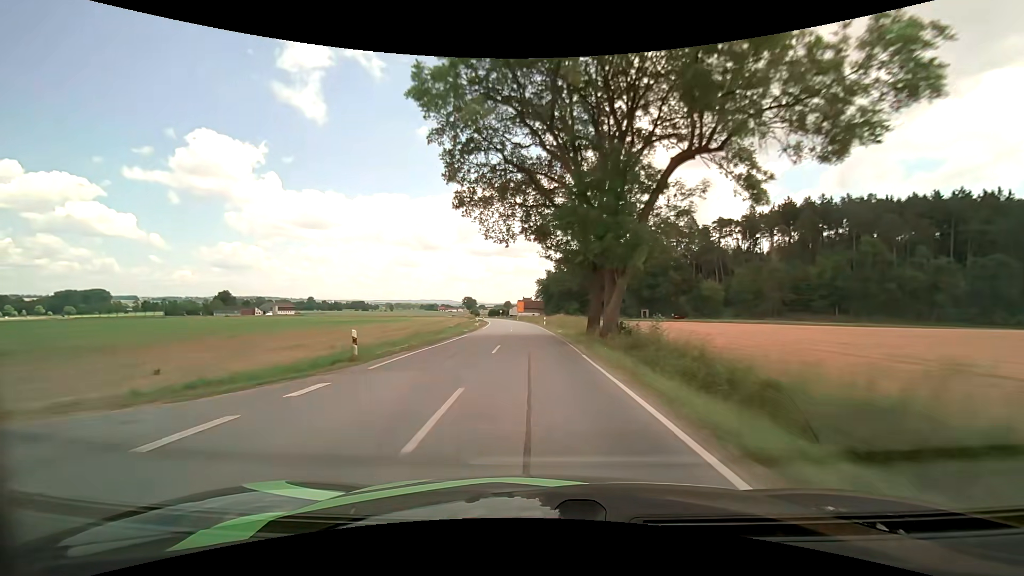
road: secondary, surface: asphalt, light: Day
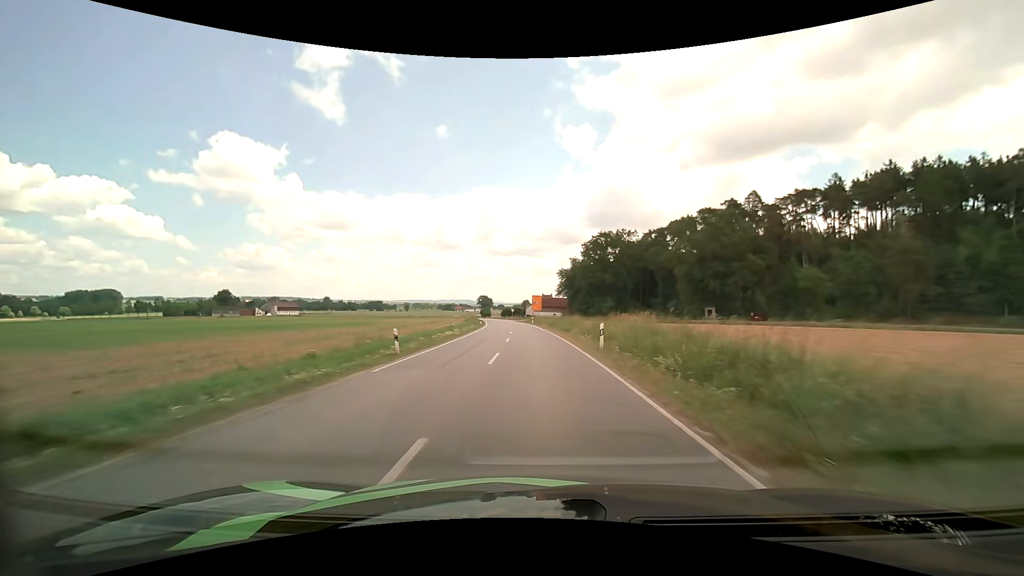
(-0.9, +37.8) m; -2°
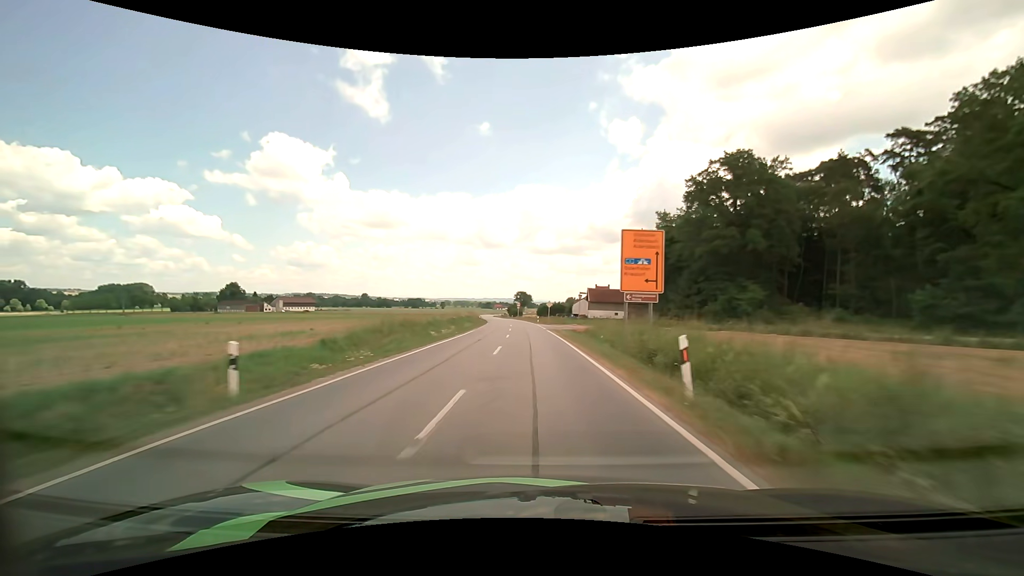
(-2.5, +64.5) m; -5°
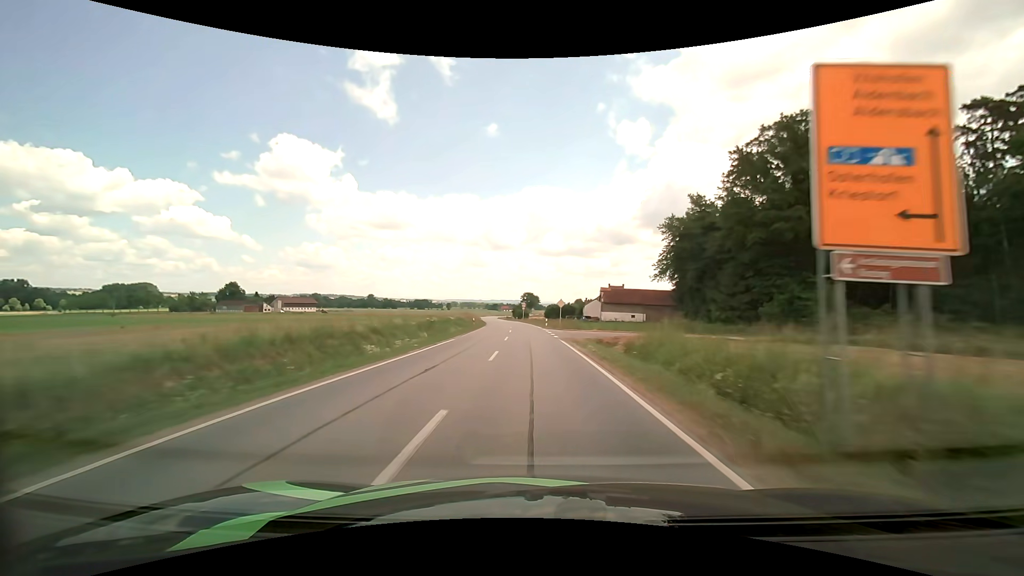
(-0.1, +13.1) m; -1°
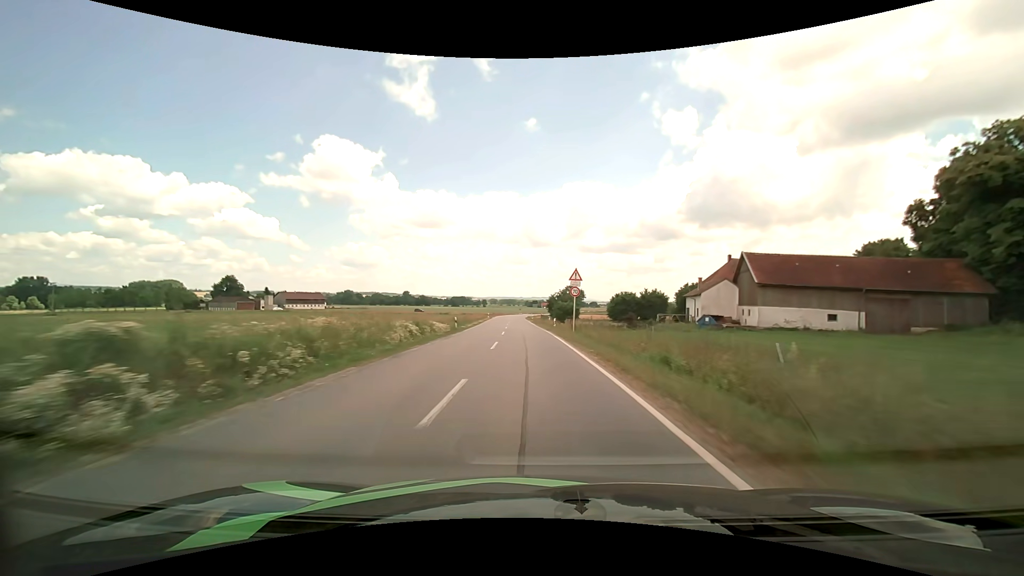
(-2.4, +65.6) m; -5°
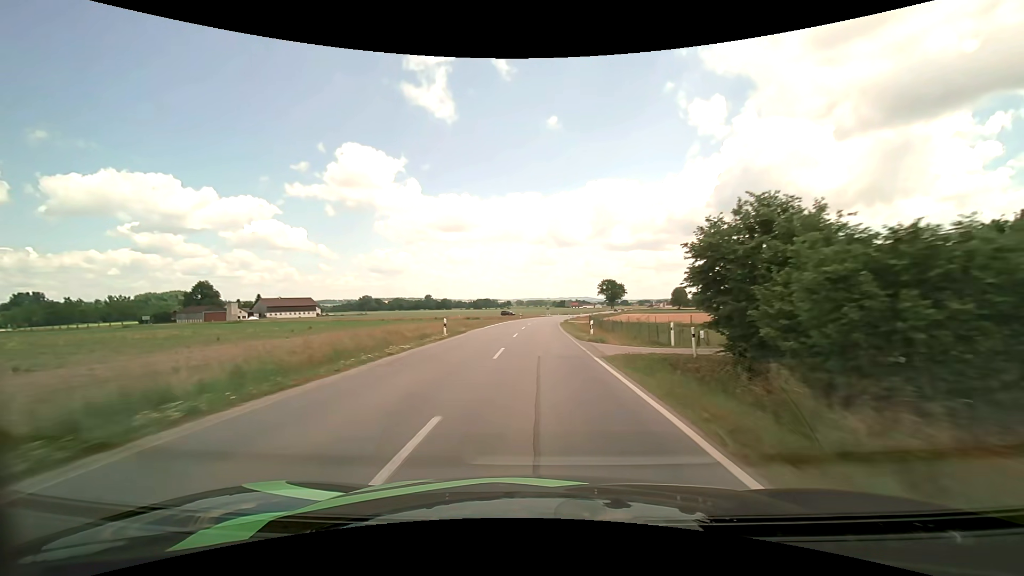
(-2.1, +60.3) m; -3°
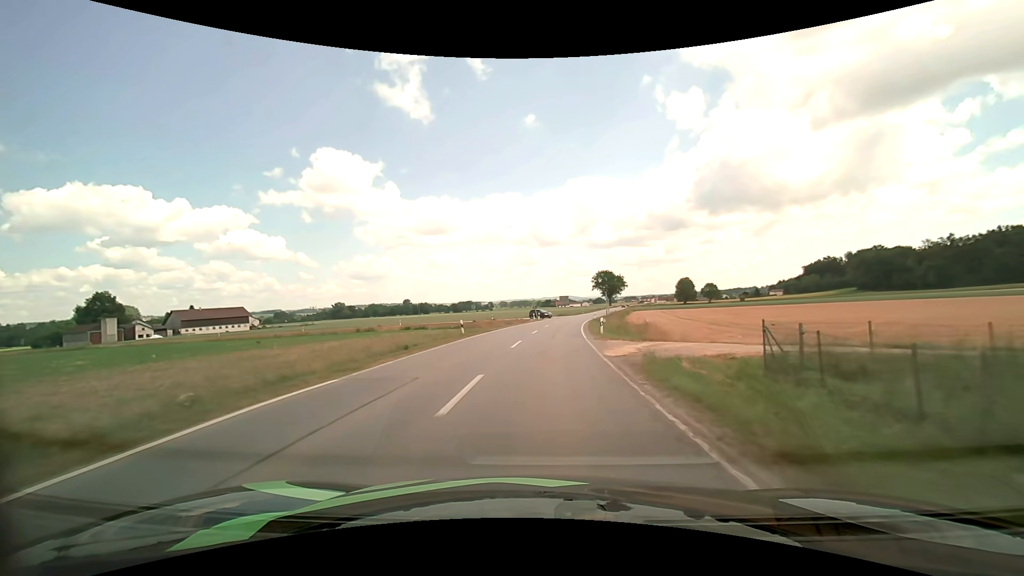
(+0.6, +52.1) m; +2°
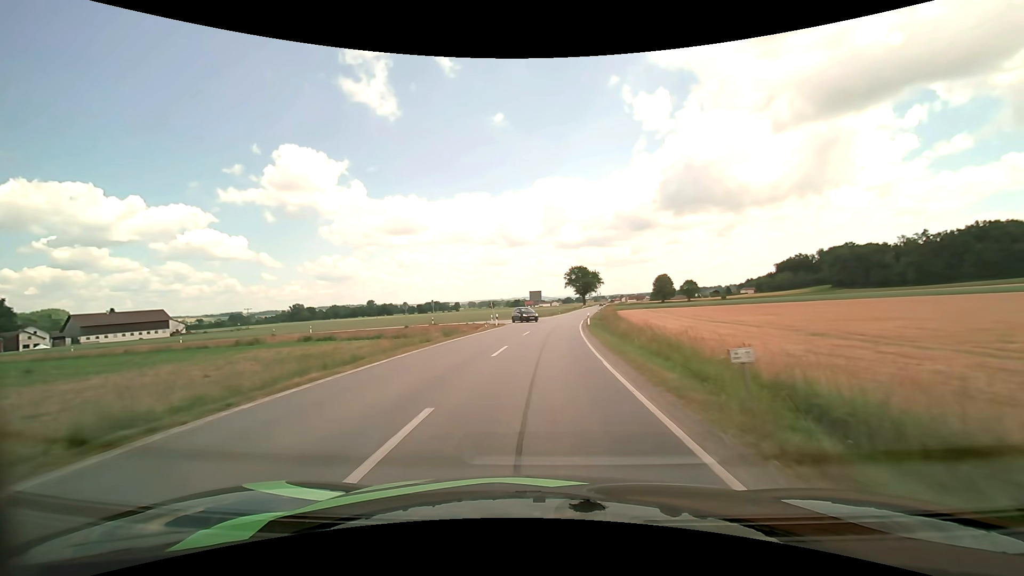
(+0.9, +26.5) m; +4°
(0, +10) (0, +20) (+1, +30) (+2, +40) (+2, +50) (+1, +60) (-7, +65) (-17, +67) (-27, +69) (-37, +70) m
